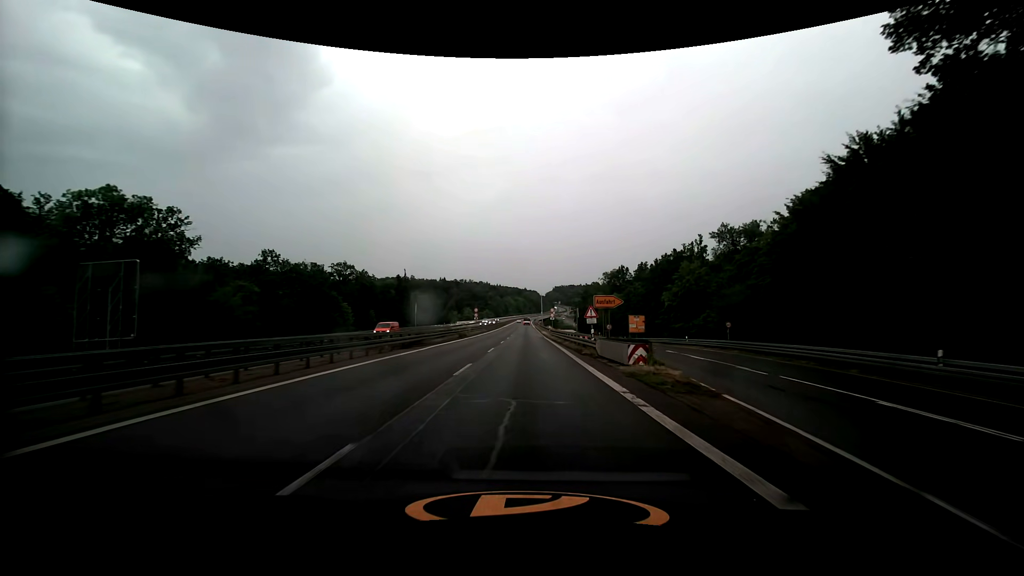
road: trunk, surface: asphalt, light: Day
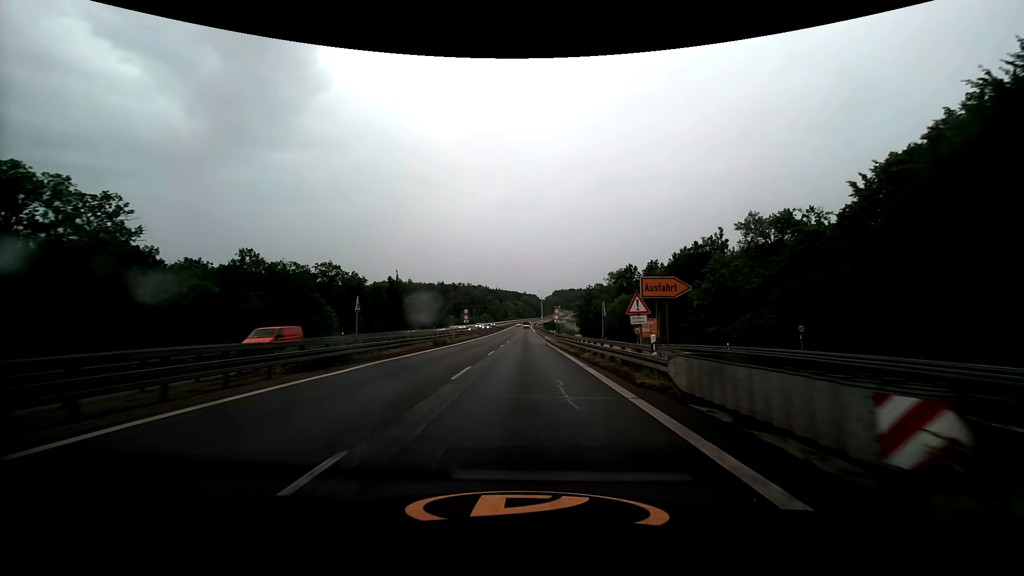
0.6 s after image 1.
(0.0, +12.5) m; 0°
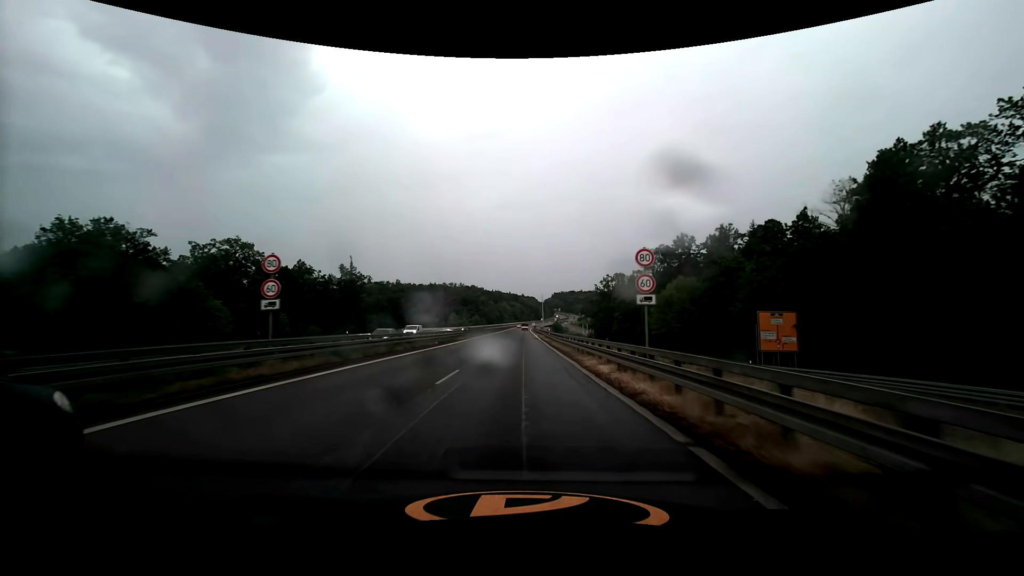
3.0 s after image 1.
(+0.4, +50.2) m; 0°
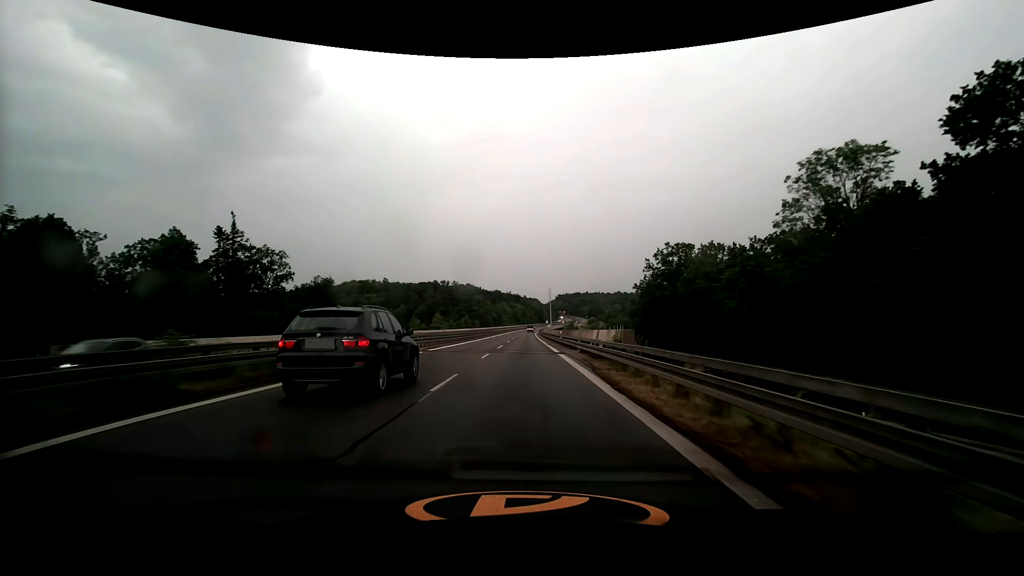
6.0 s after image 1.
(-0.1, +62.1) m; 0°
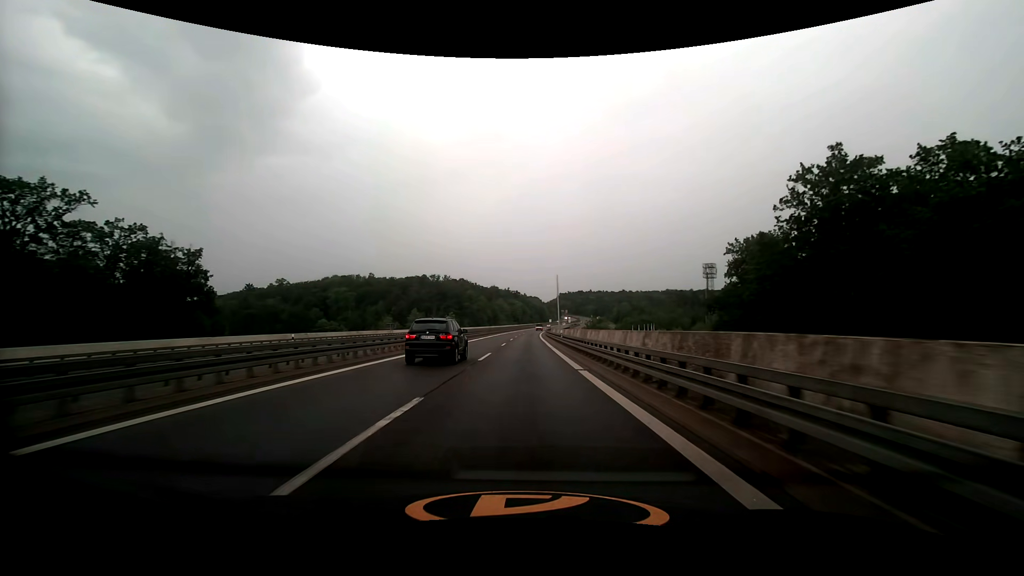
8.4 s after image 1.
(-0.1, +49.5) m; 0°
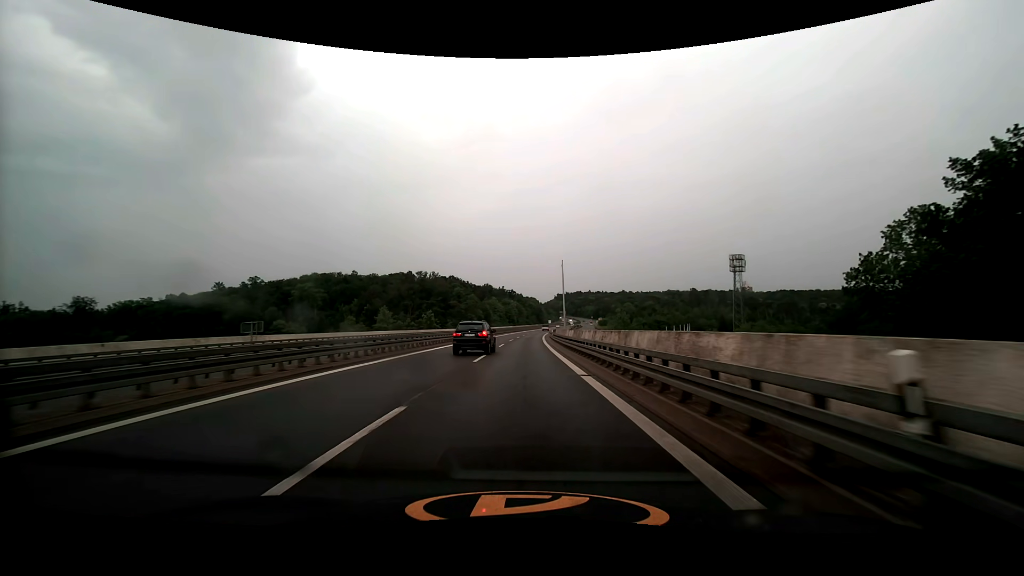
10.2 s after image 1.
(+0.1, +36.7) m; 0°
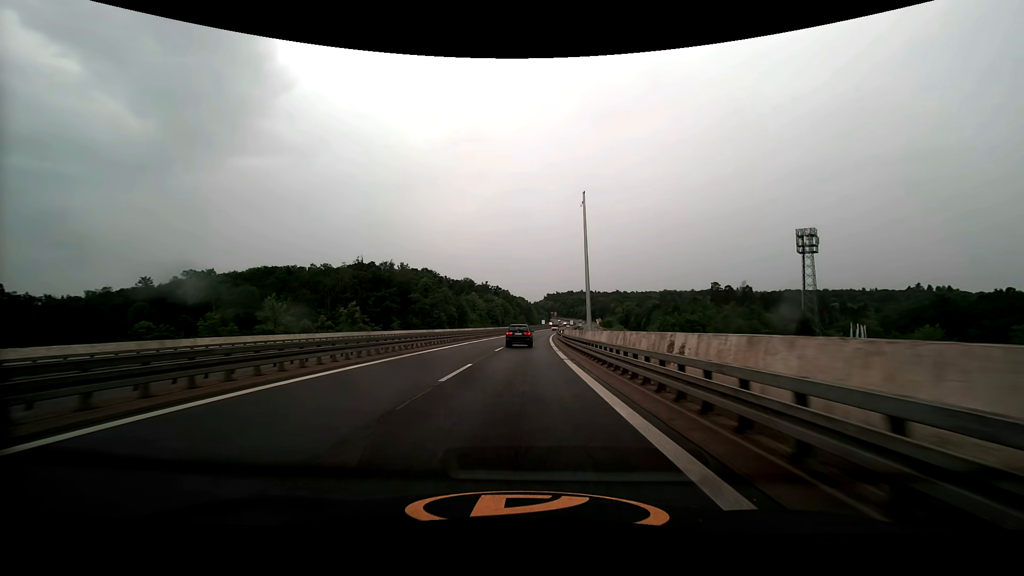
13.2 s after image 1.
(+0.4, +61.5) m; +1°
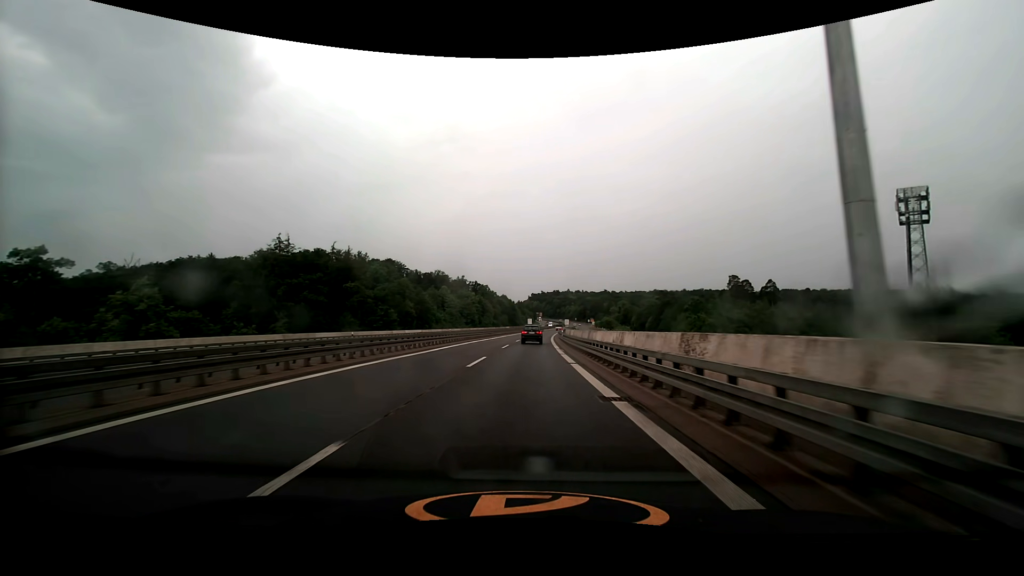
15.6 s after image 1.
(+0.8, +49.2) m; +2°
(0, +10) (0, +20) (0, +30) (+1, +40) (+1, +50) (+1, +60) (+2, +70) (+2, +80) (+3, +90) (+4, +100) m
